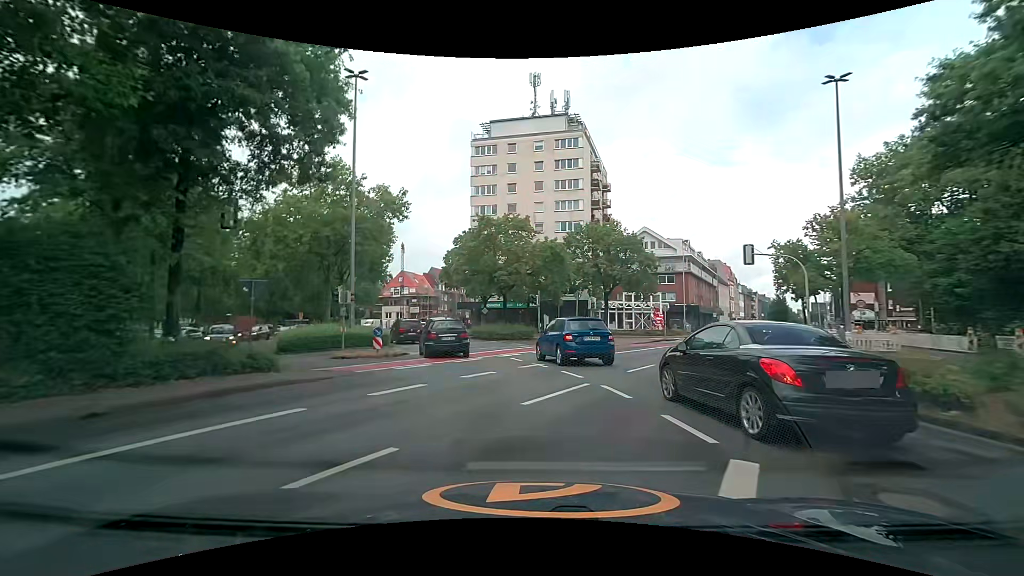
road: tertiary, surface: asphalt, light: Day
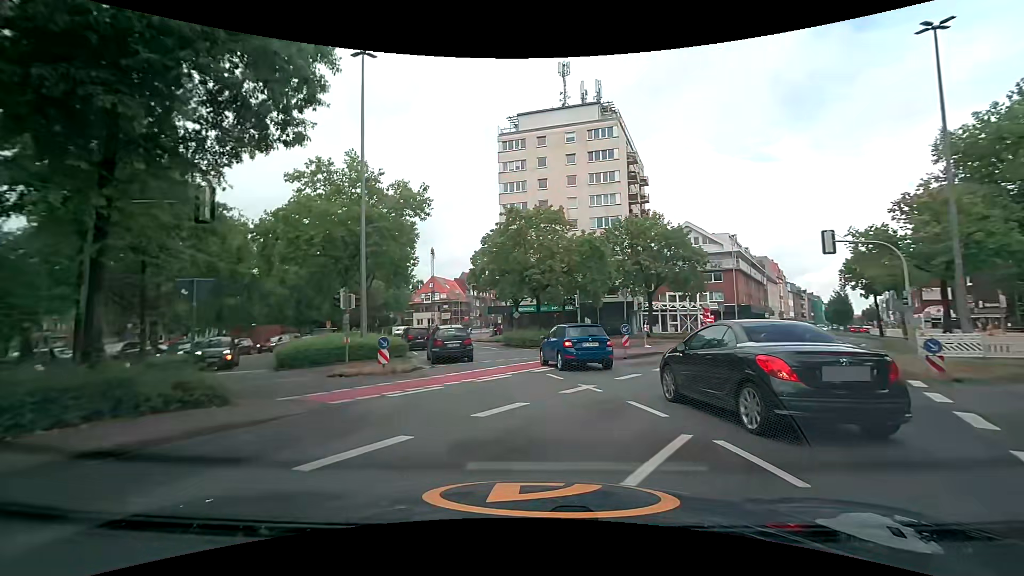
(-0.1, +4.3) m; -4°
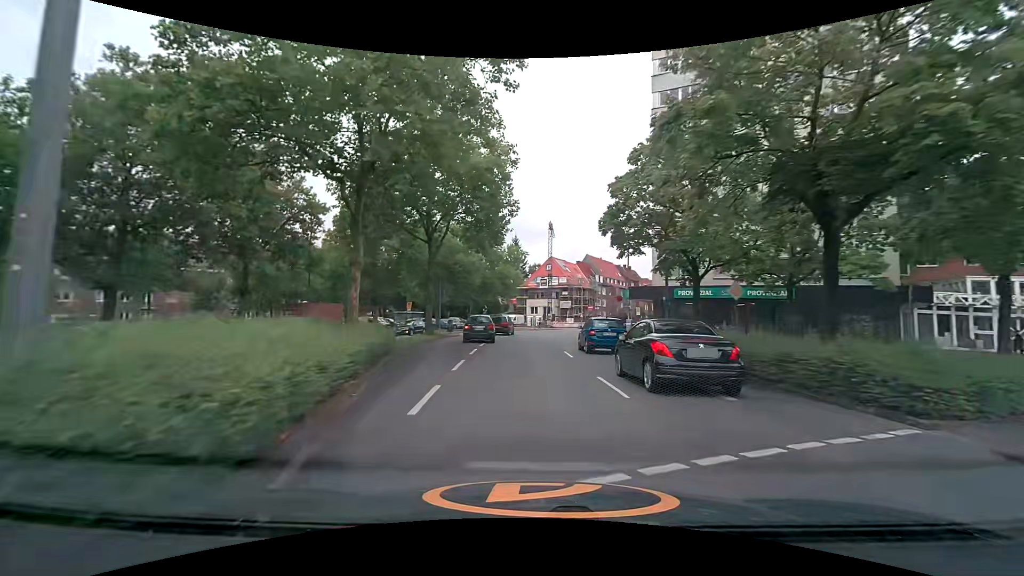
(-3.1, +22.9) m; -14°
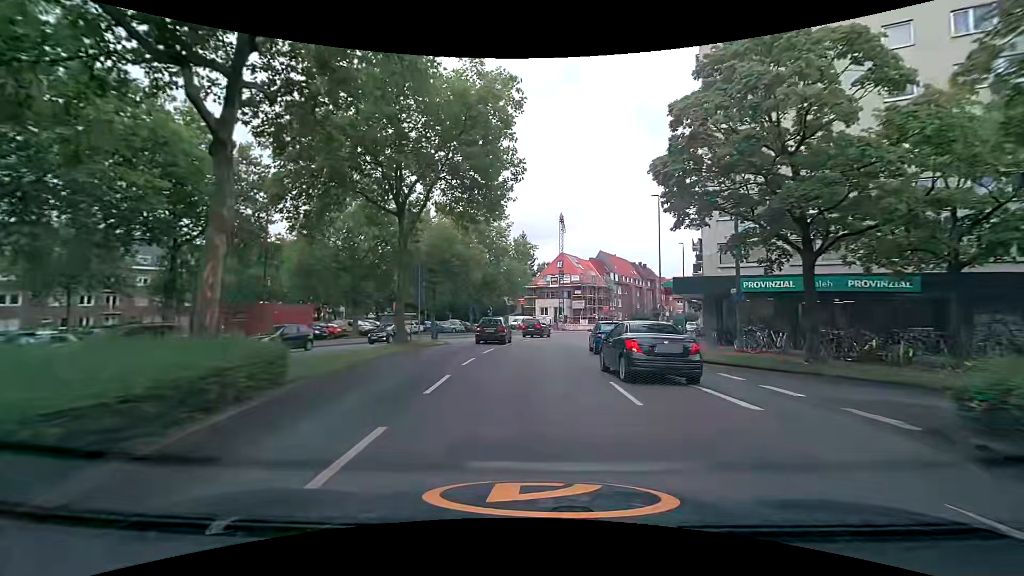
(-0.2, +9.6) m; -2°
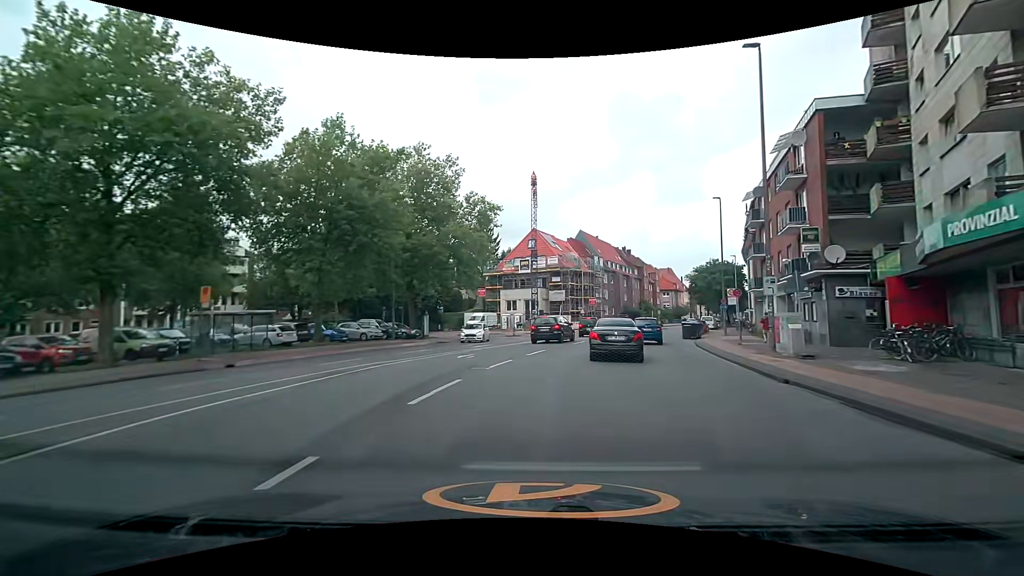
(+0.5, +24.9) m; +3°
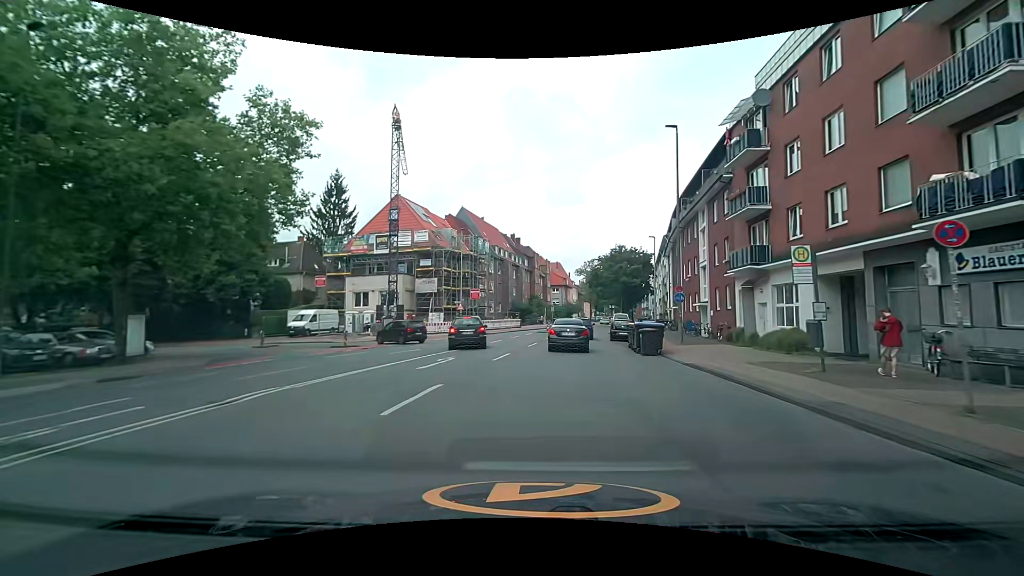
(+2.4, +20.1) m; +15°
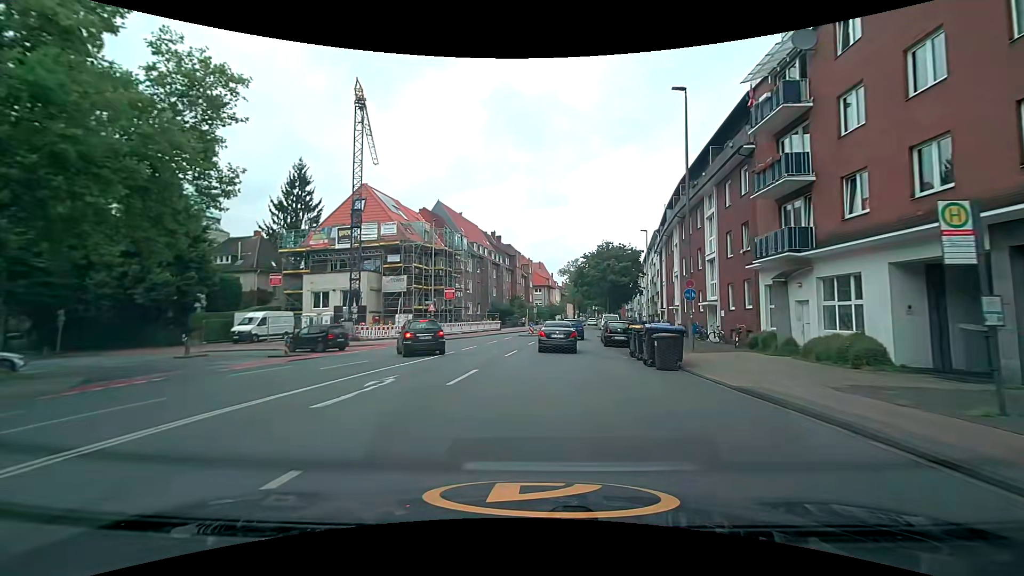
(+0.1, +5.4) m; +2°
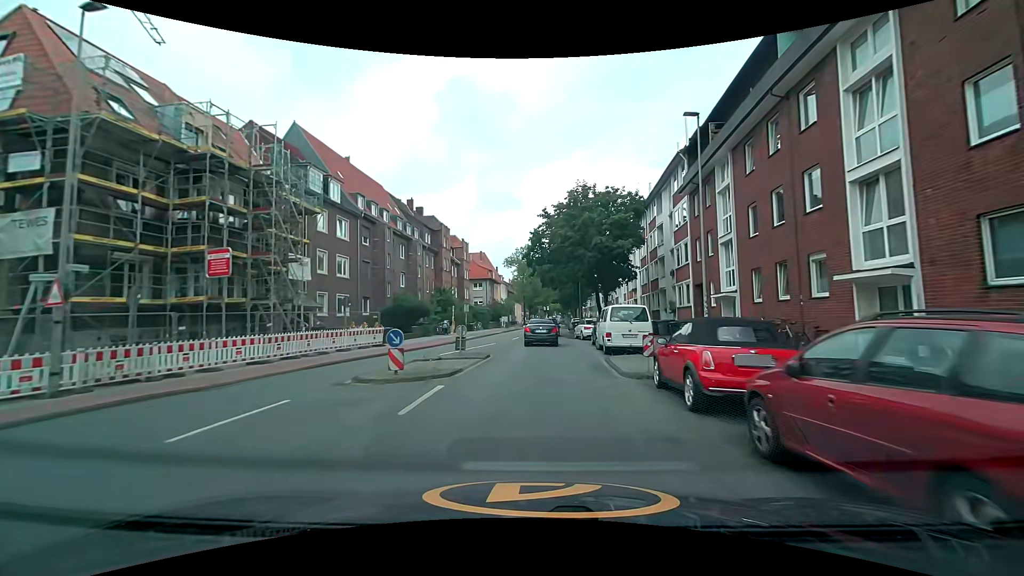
(+1.7, +30.2) m; +5°
(0, +10) (0, +20) (+1, +30) (+1, +40) (+2, +50) (+2, +60) (+3, +70) (+4, +80) (+4, +90) (+5, +100) m
